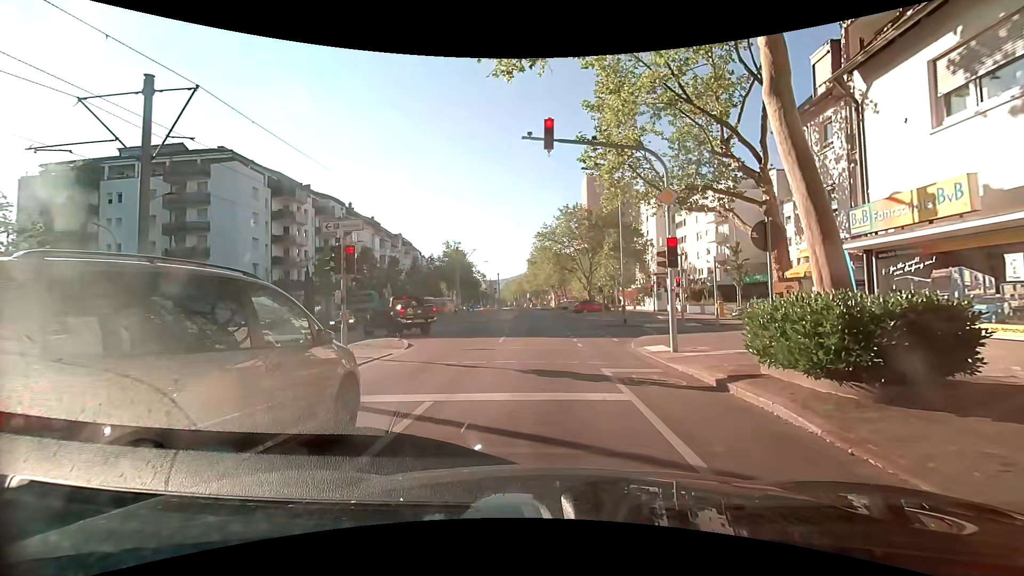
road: tertiary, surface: asphalt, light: Day
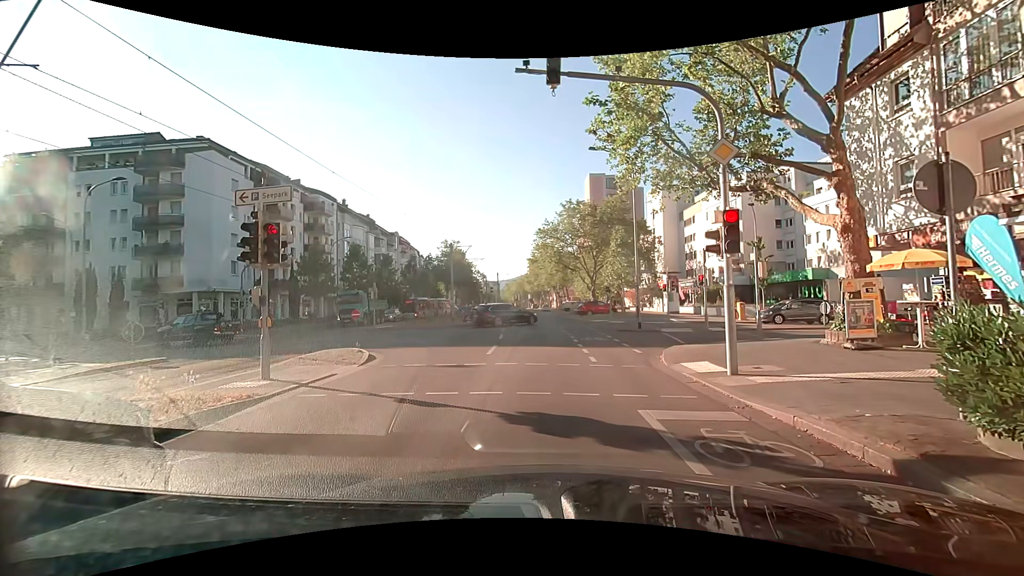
(0.0, +3.8) m; -2°
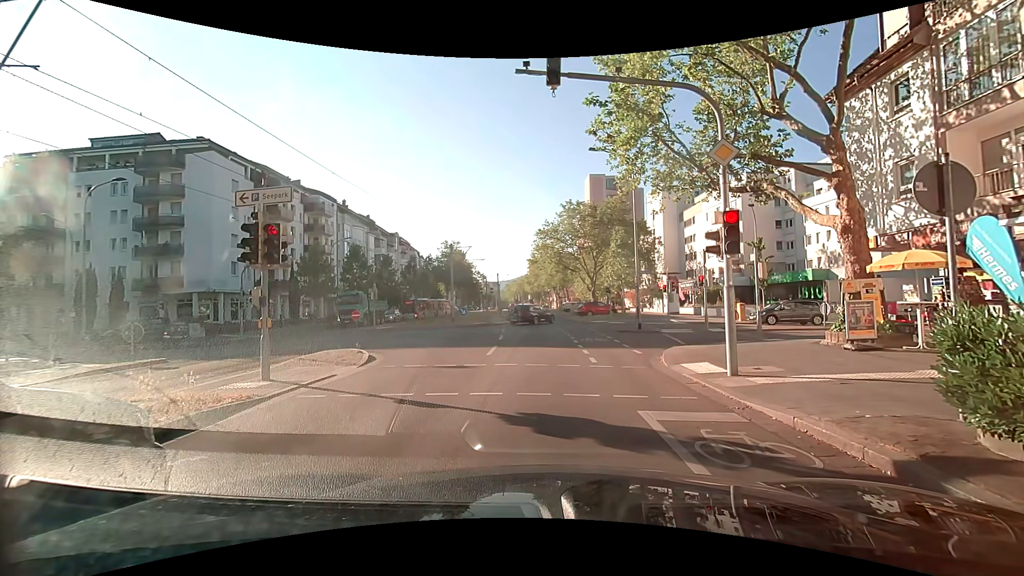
(0.0, 0.0) m; 0°
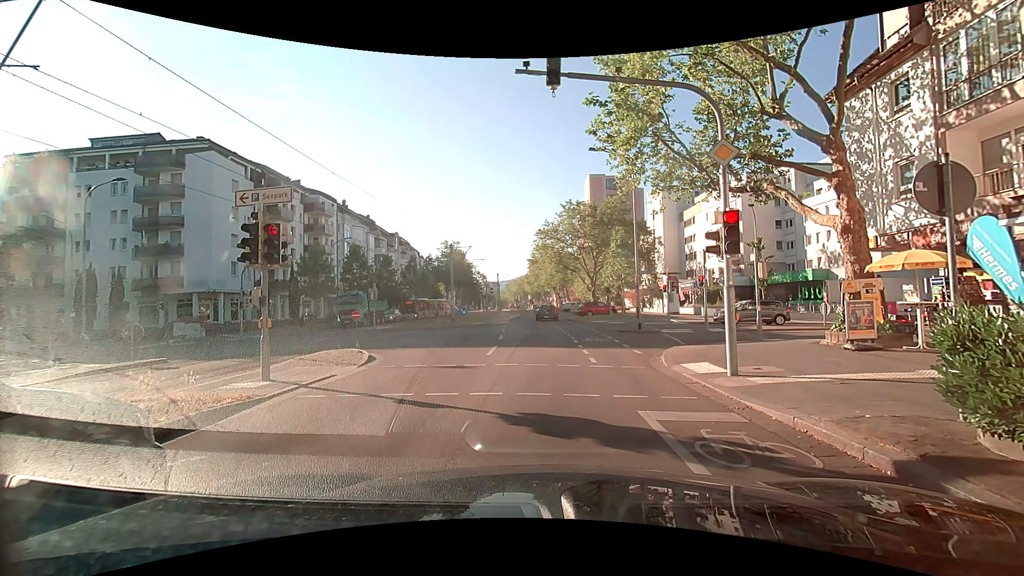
(0.0, 0.0) m; 0°
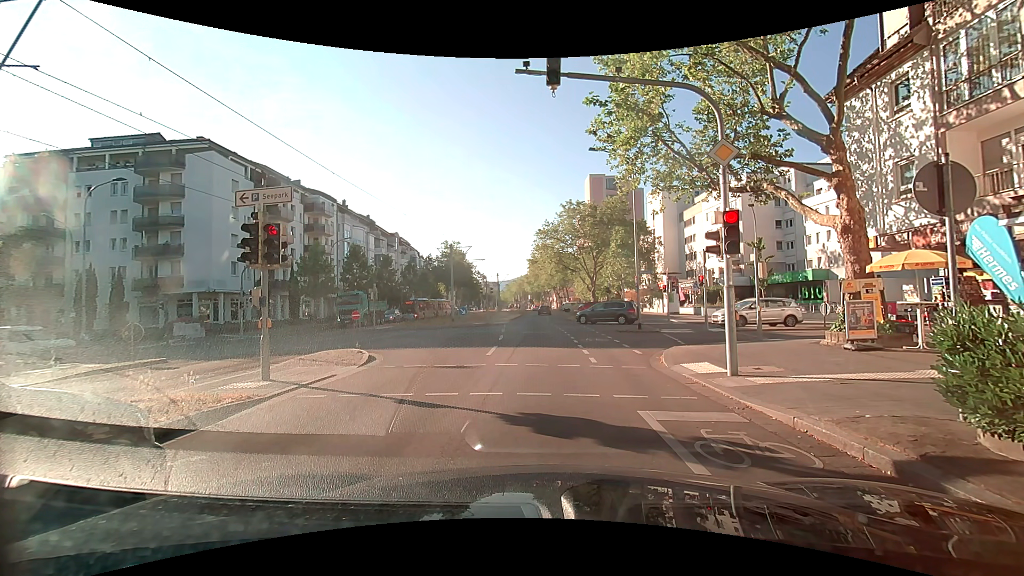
(0.0, 0.0) m; 0°
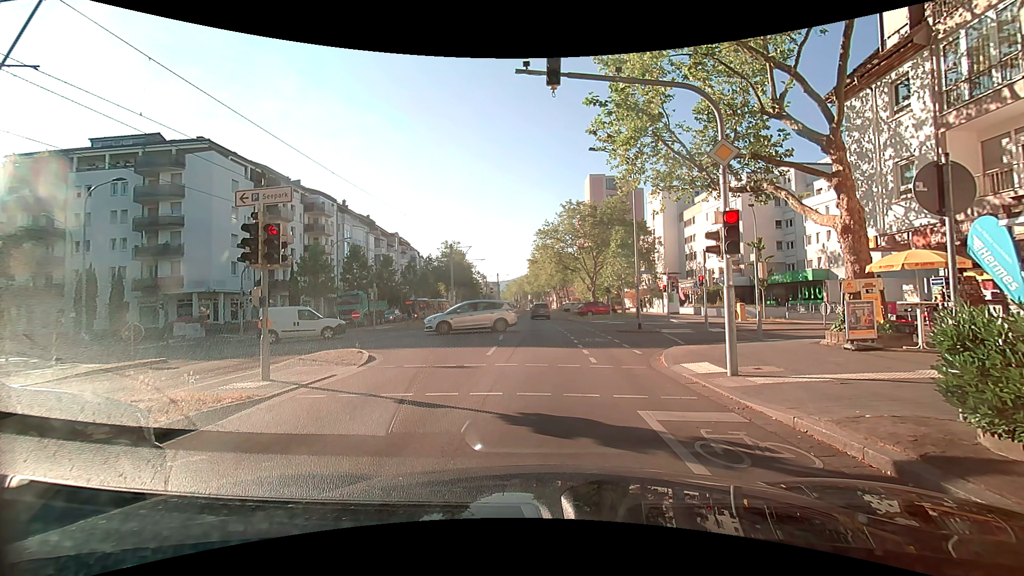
(0.0, 0.0) m; 0°
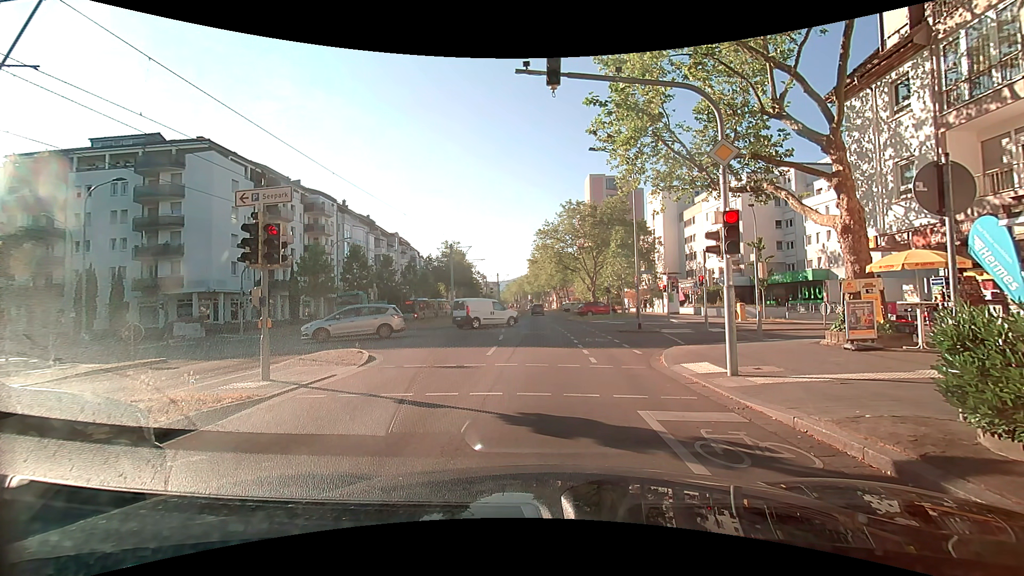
(0.0, 0.0) m; 0°
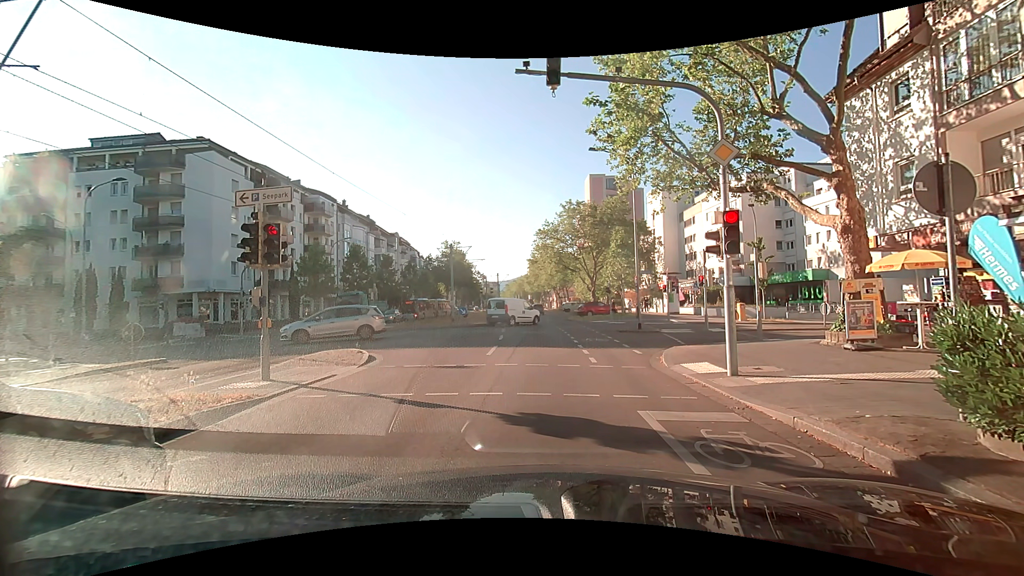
(0.0, 0.0) m; 0°
